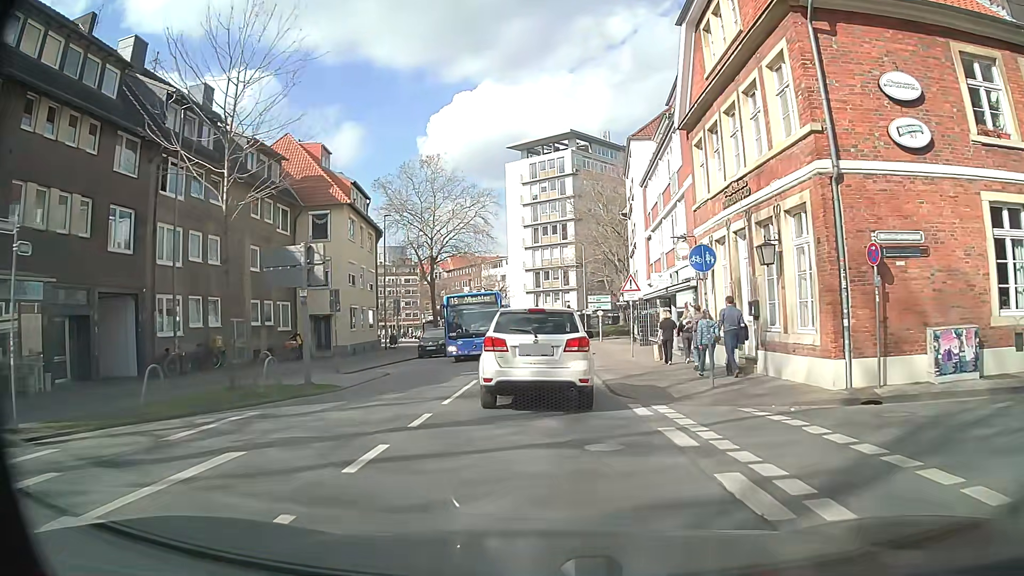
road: secondary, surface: asphalt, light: Day
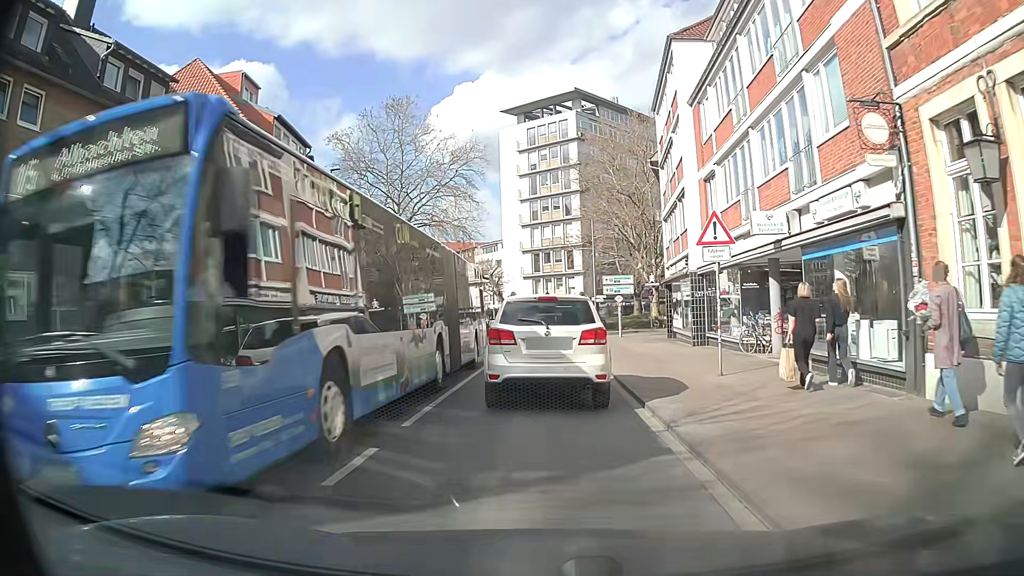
(+0.4, +13.6) m; +2°
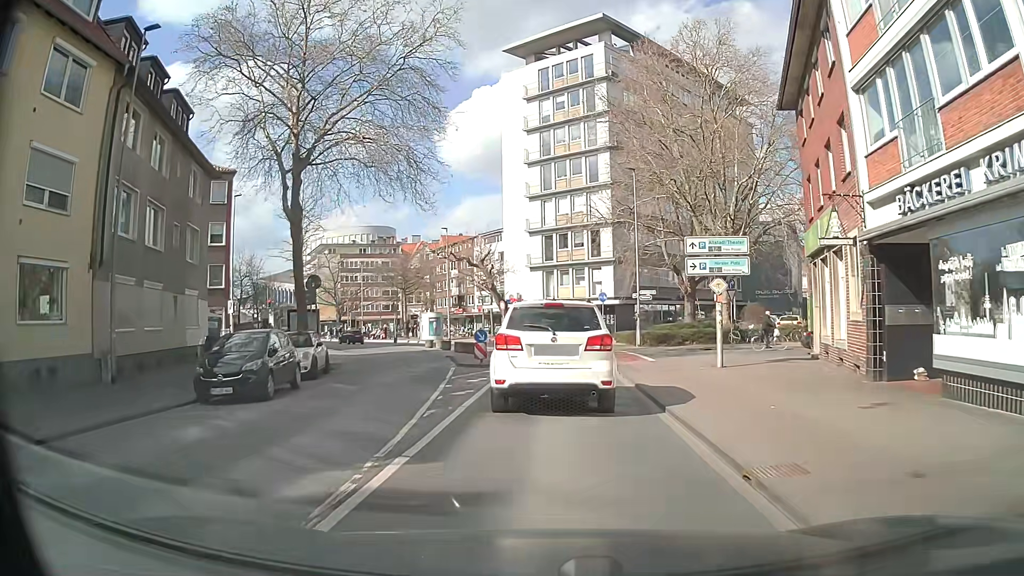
(0.0, +21.8) m; -2°
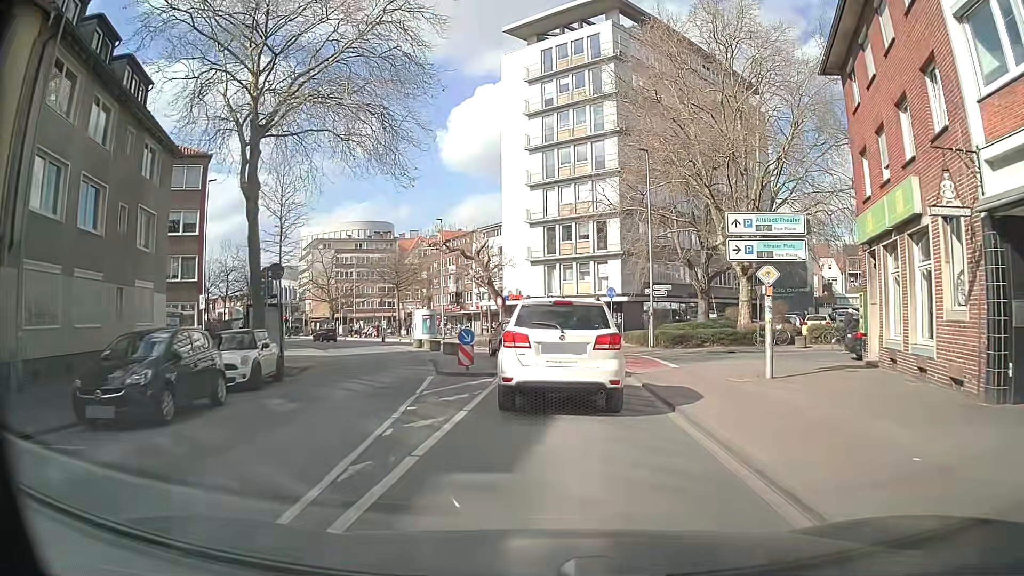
(0.0, +4.2) m; 0°
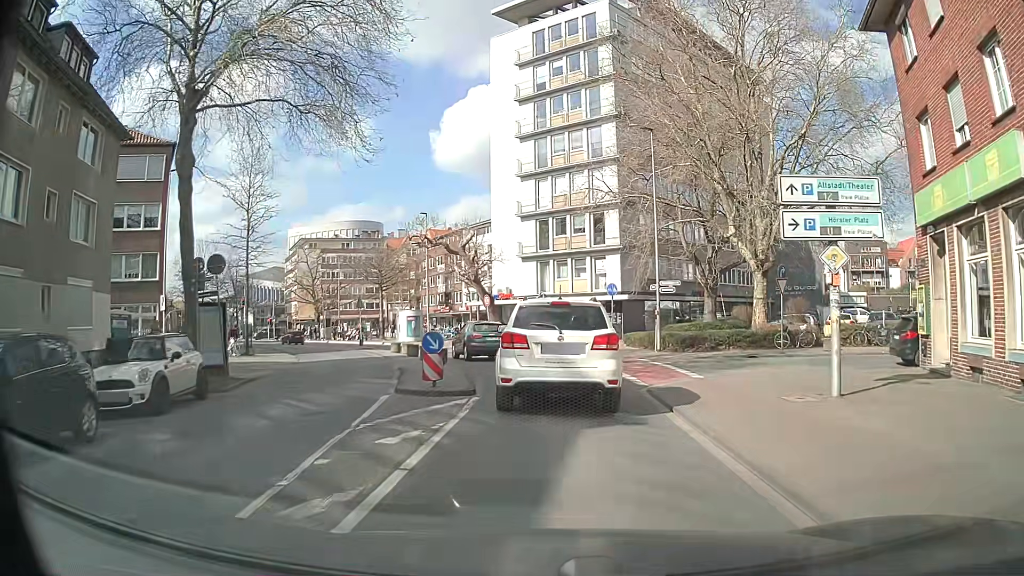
(0.0, +4.0) m; +2°
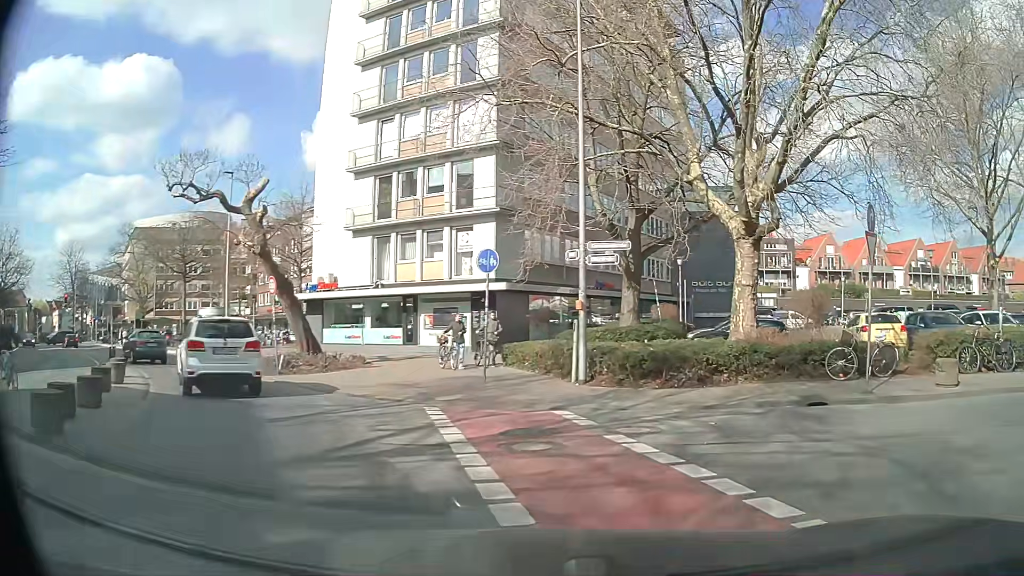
(+0.7, +15.2) m; +10°
